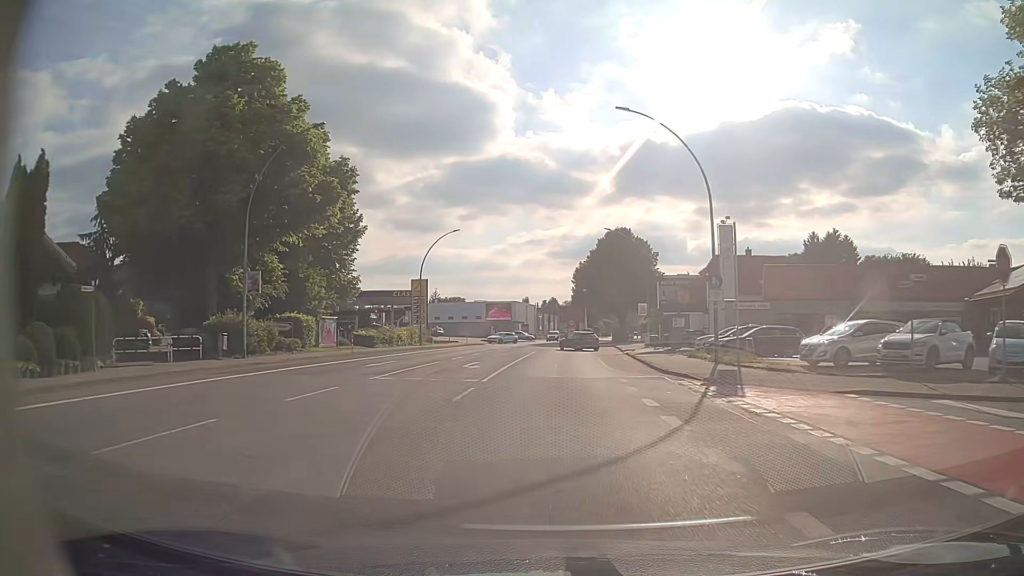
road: primary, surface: asphalt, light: Day
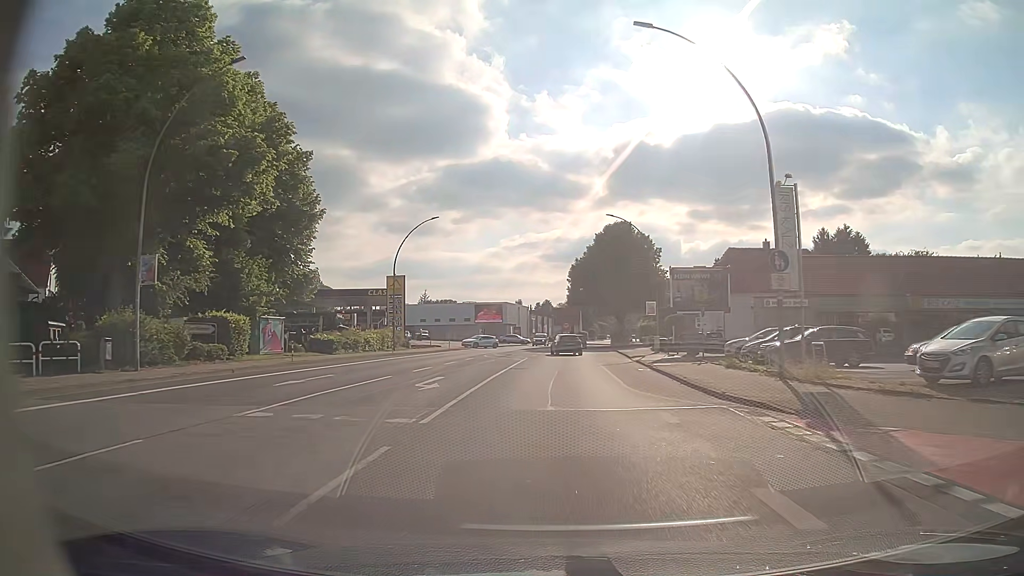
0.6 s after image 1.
(0.0, +8.0) m; 0°
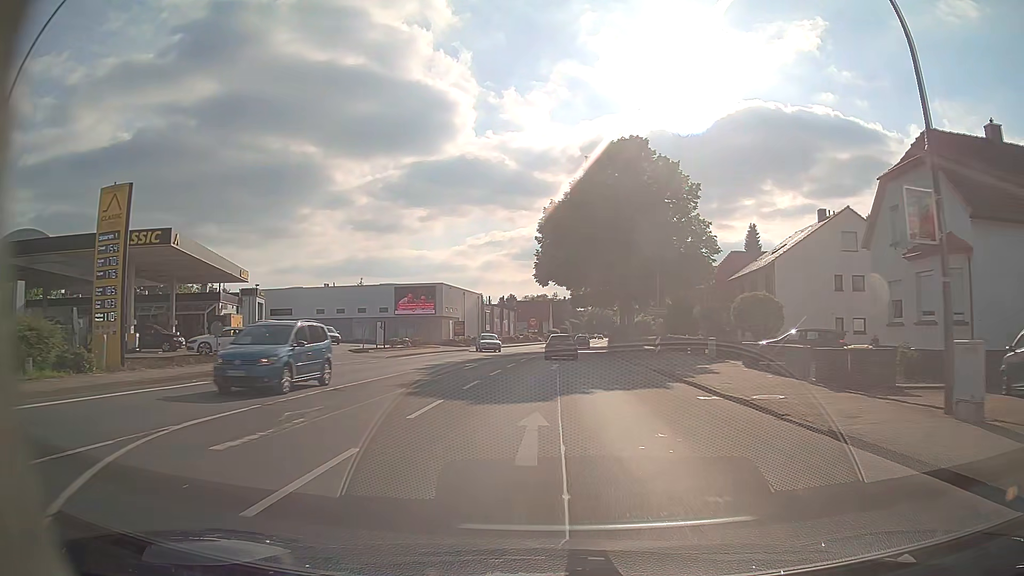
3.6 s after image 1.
(+0.9, +38.7) m; +3°
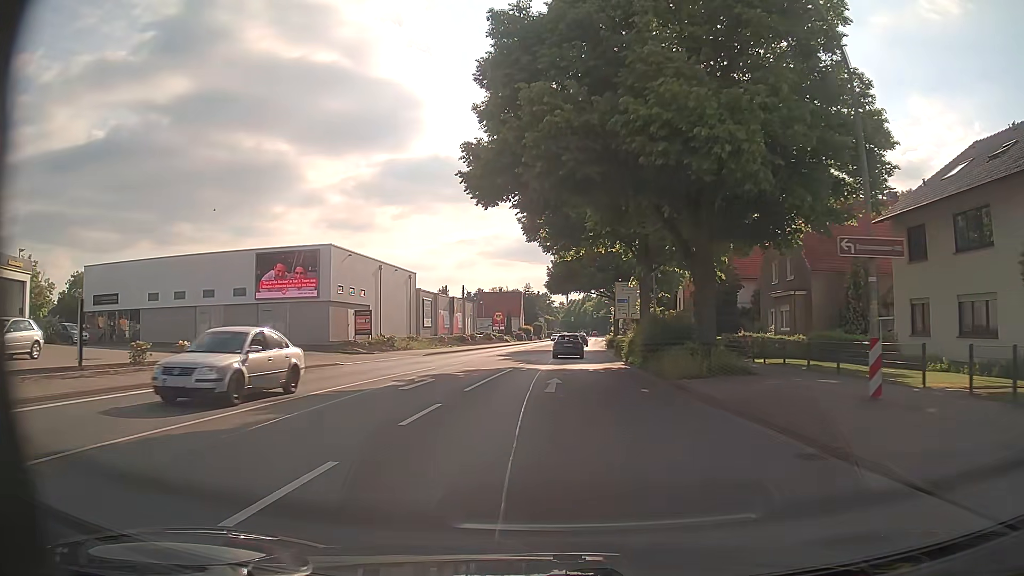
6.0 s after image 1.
(+0.6, +31.1) m; +2°
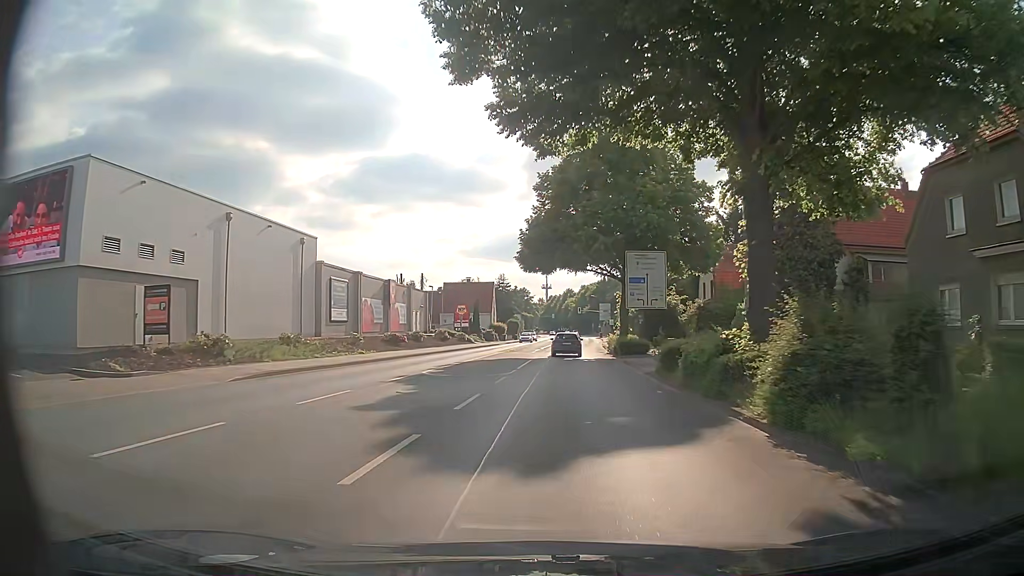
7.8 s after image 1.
(+0.3, +23.6) m; +2°
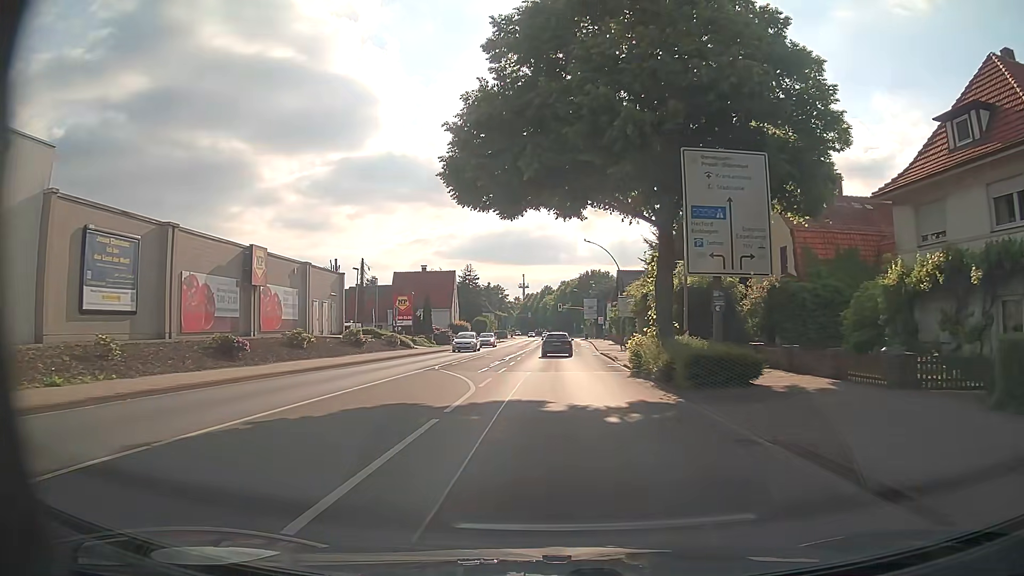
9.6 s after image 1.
(+0.4, +23.7) m; +2°
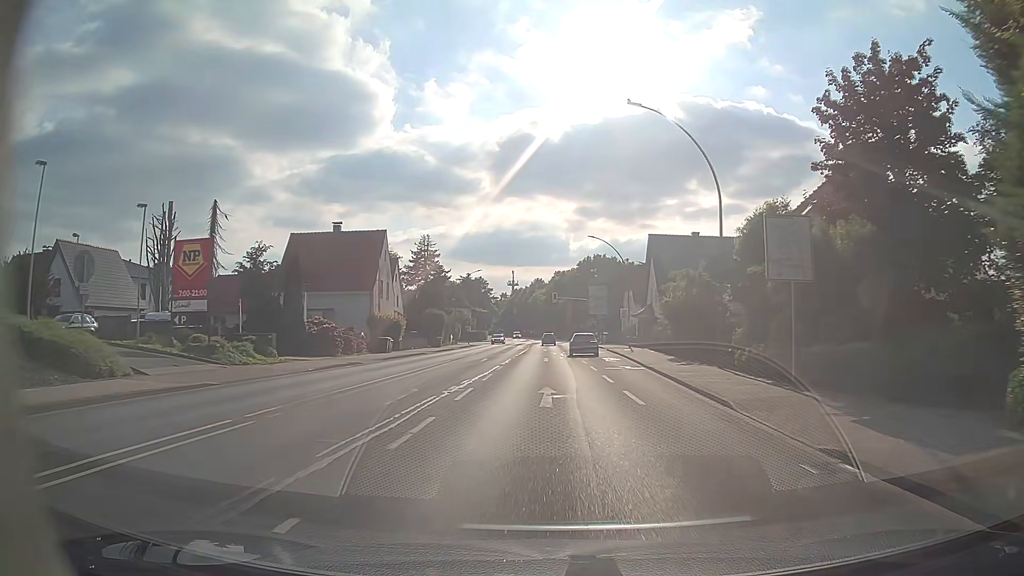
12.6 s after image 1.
(+0.1, +39.5) m; +1°
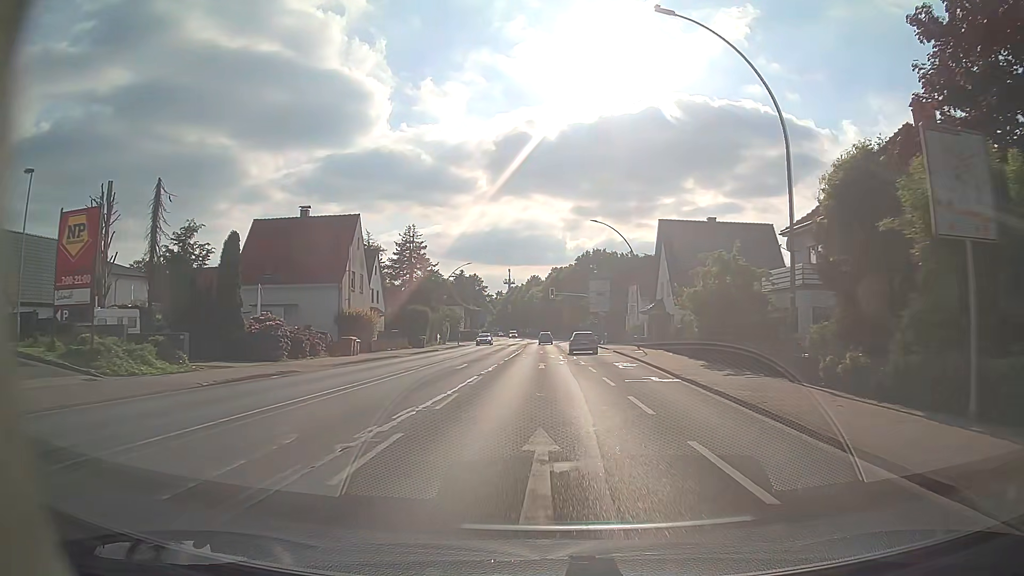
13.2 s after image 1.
(0.0, +7.9) m; 0°
(0, +10) (0, +20) (0, +30) (0, +40) (0, +50) (-1, +60) (-1, +70) (-1, +80) (0, +90) (0, +100) m
